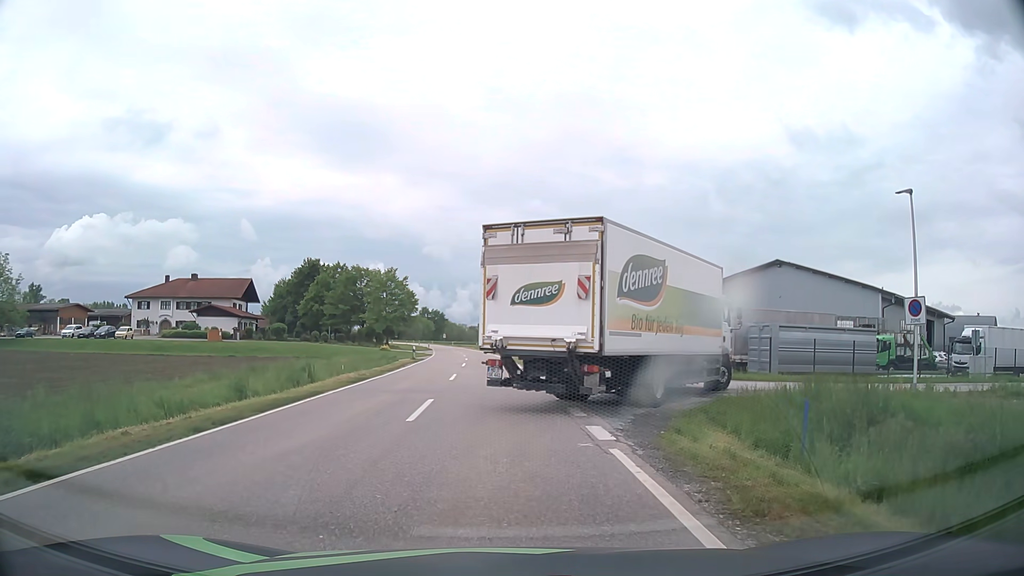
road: tertiary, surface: asphalt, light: Day
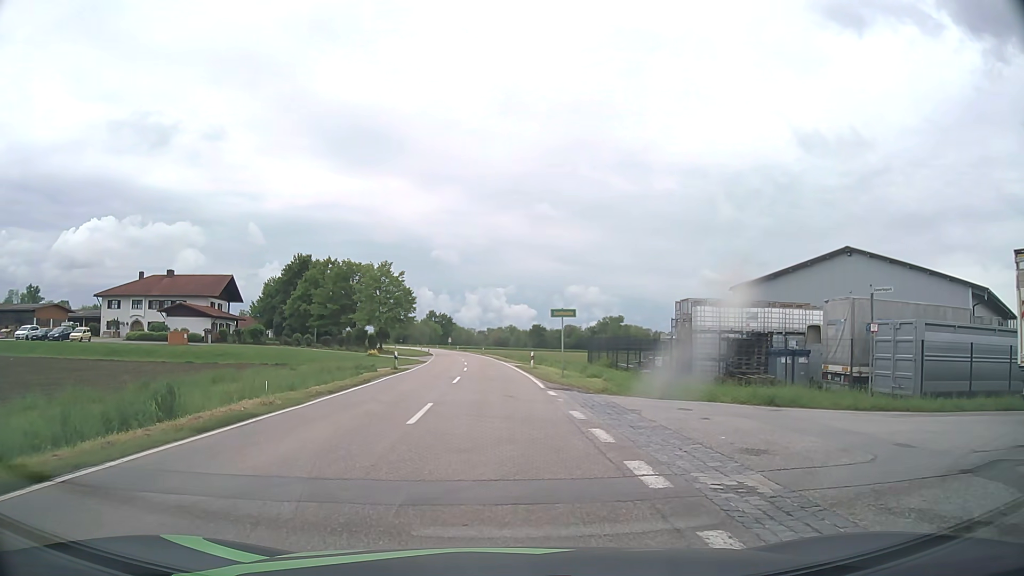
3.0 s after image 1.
(-0.2, +12.0) m; -1°
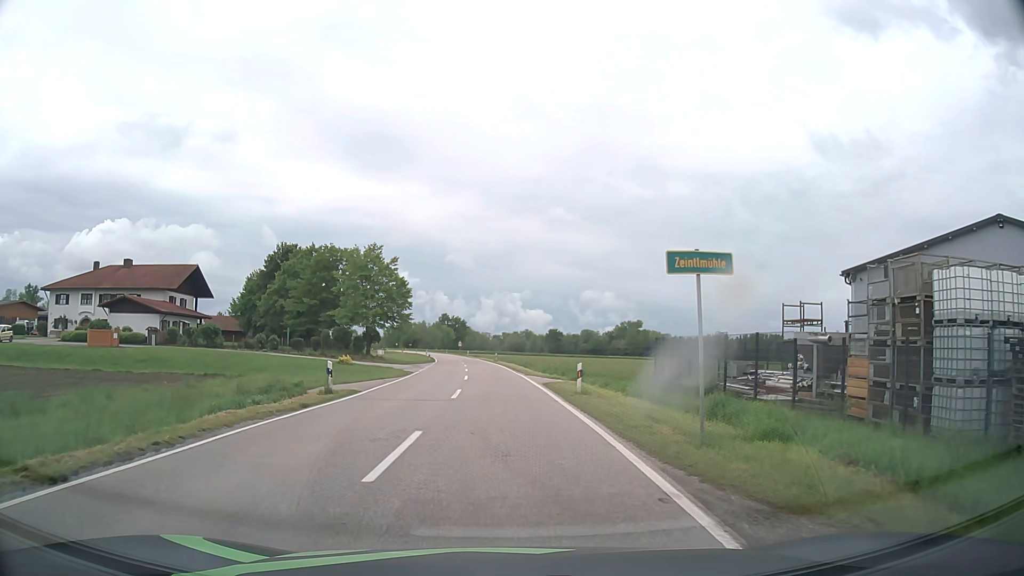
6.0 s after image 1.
(-0.4, +17.5) m; -2°
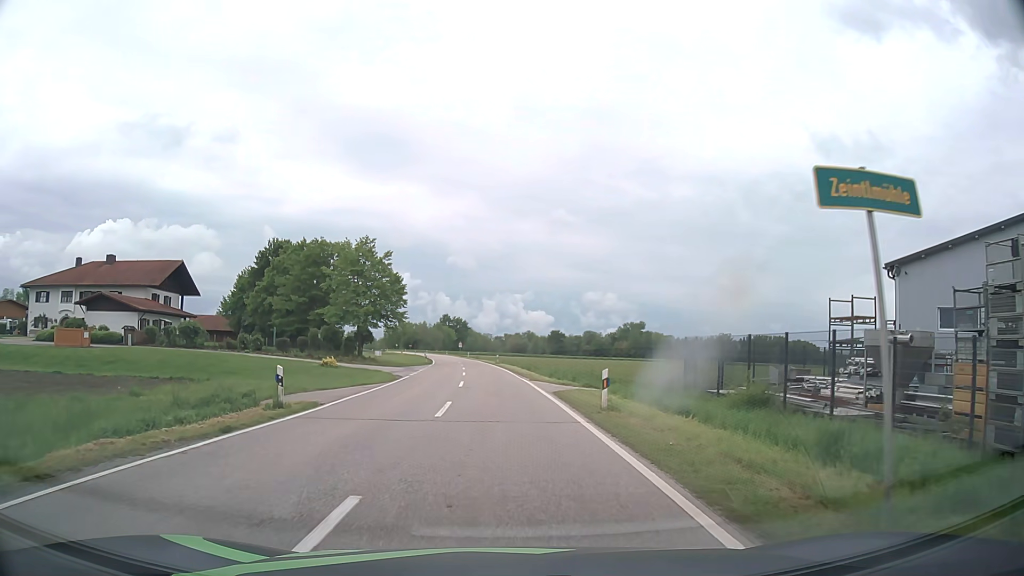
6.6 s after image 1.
(0.0, +4.9) m; 0°
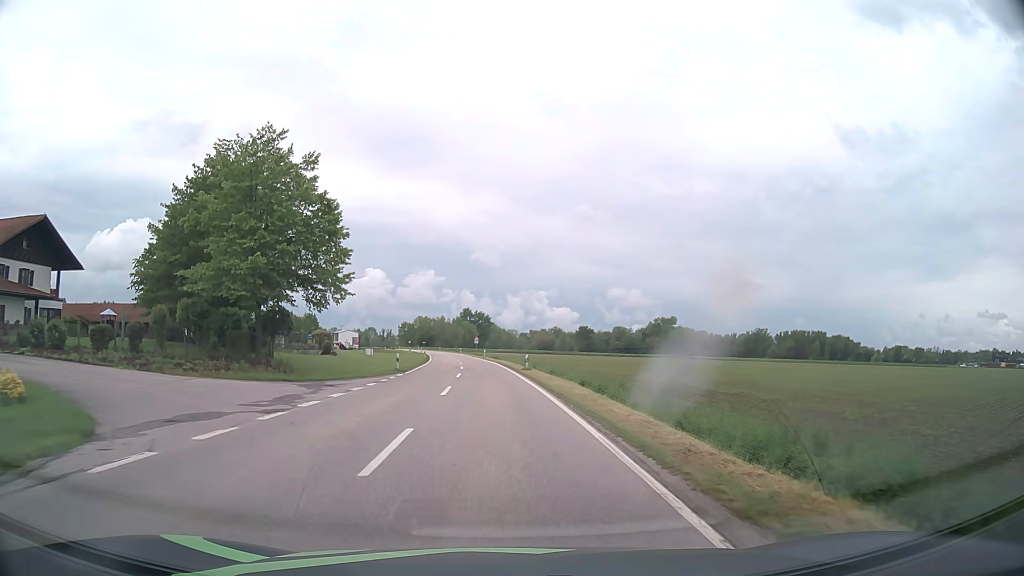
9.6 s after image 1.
(-0.4, +31.8) m; -2°
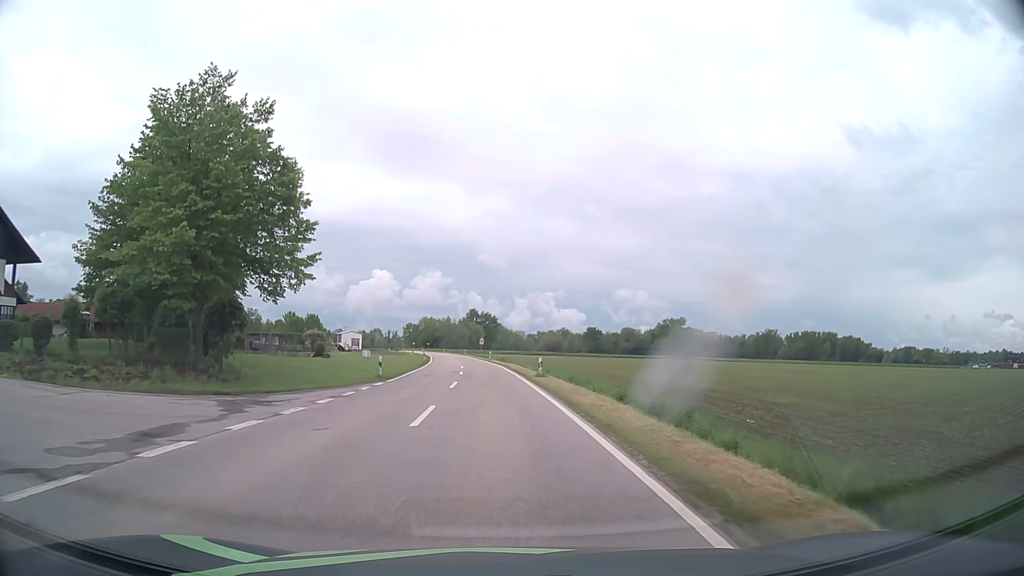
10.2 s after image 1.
(0.0, +7.6) m; -1°
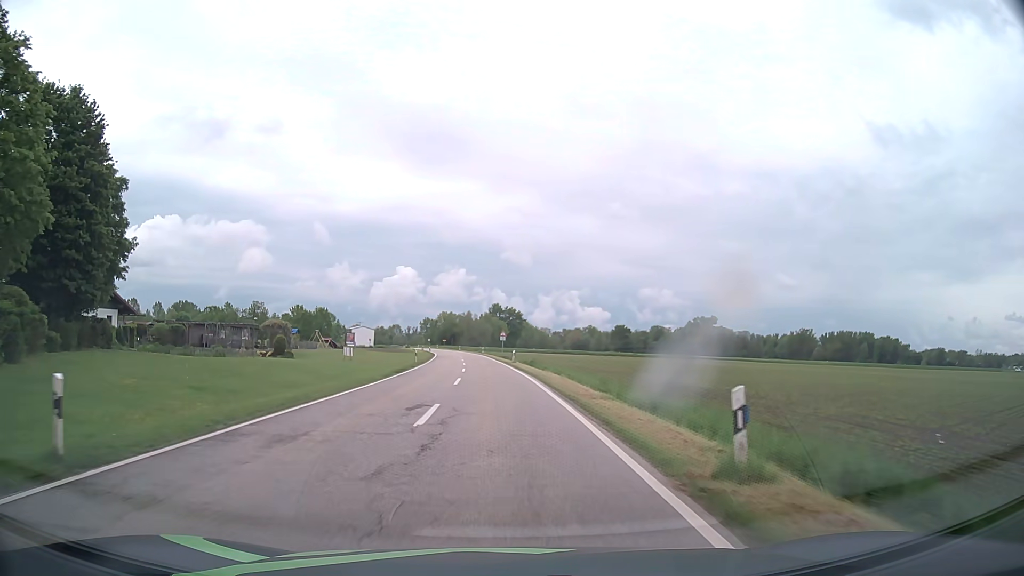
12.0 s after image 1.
(-0.3, +25.0) m; -2°
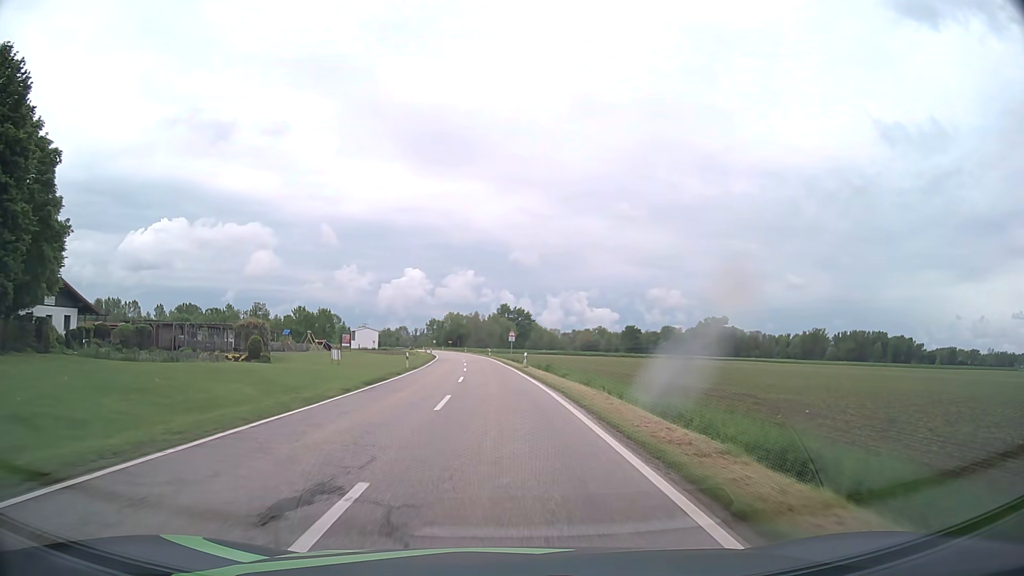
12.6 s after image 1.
(0.0, +9.0) m; -1°
(0, +10) (0, +20) (-1, +30) (-1, +40) (-2, +50) (-2, +60) (-3, +70) (-4, +80) (-5, +90) (-6, +100) m
